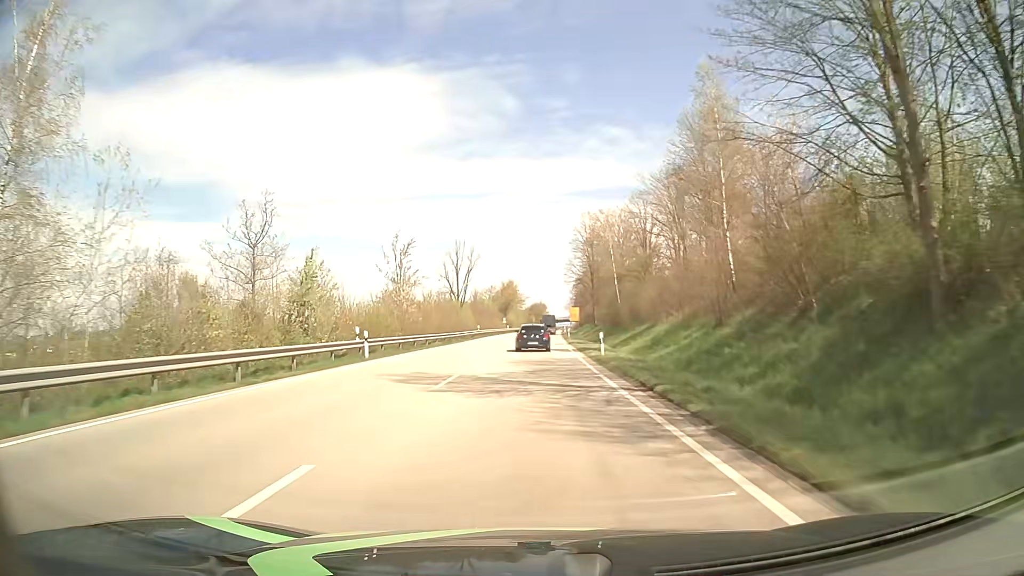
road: primary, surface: asphalt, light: Day
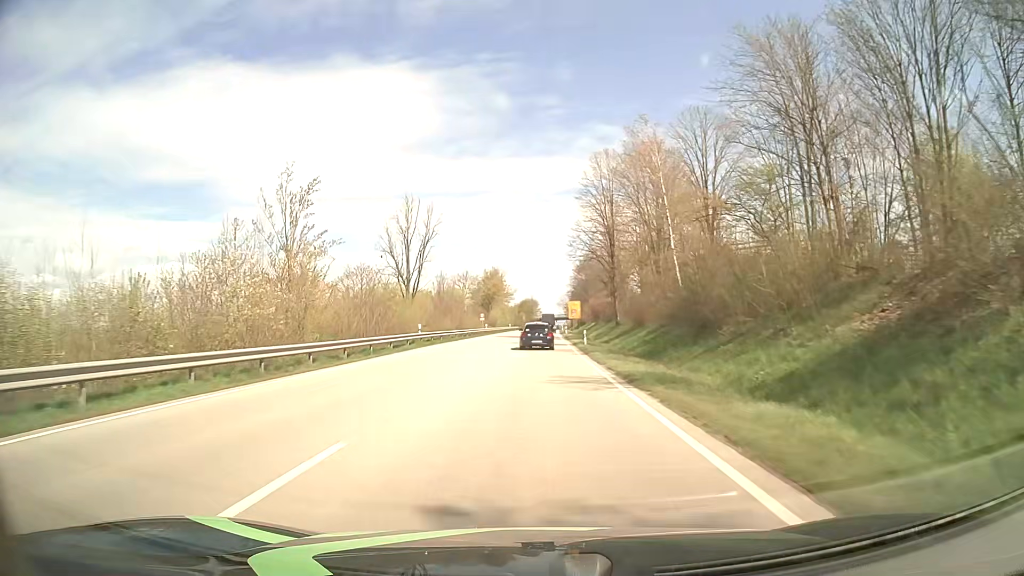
(+0.2, +34.4) m; +1°
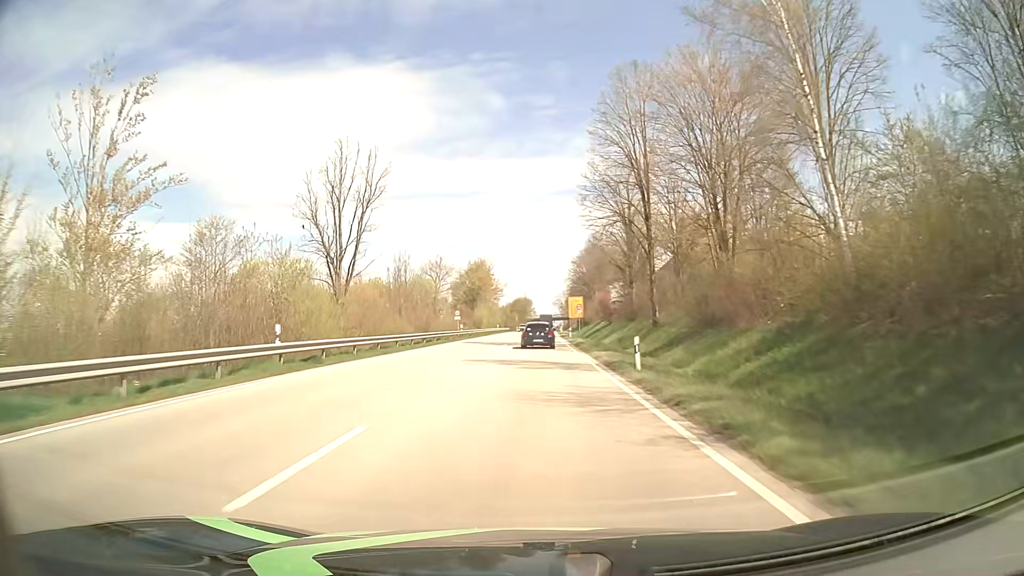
(+0.1, +22.7) m; 0°
